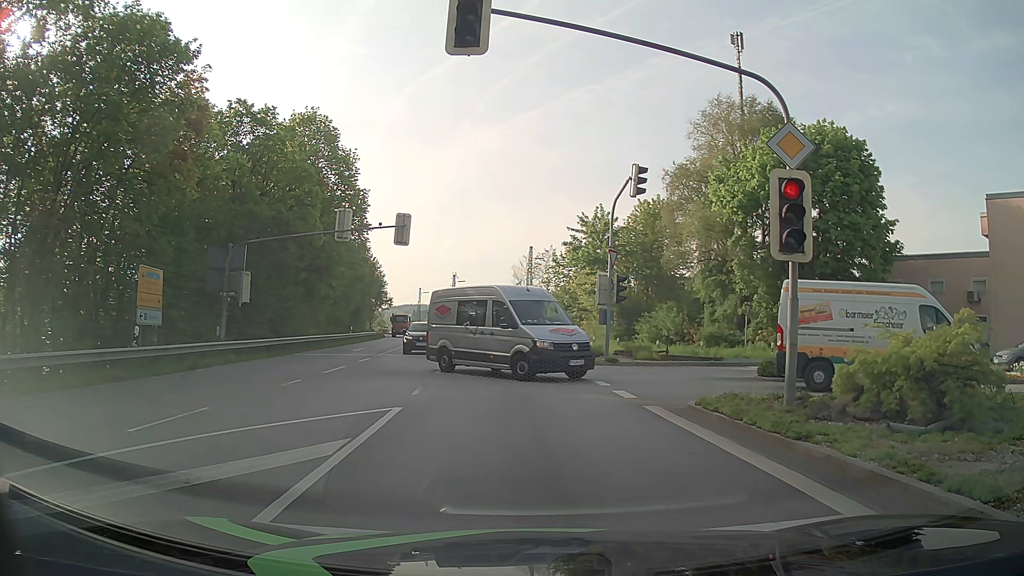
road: primary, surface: asphalt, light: Day
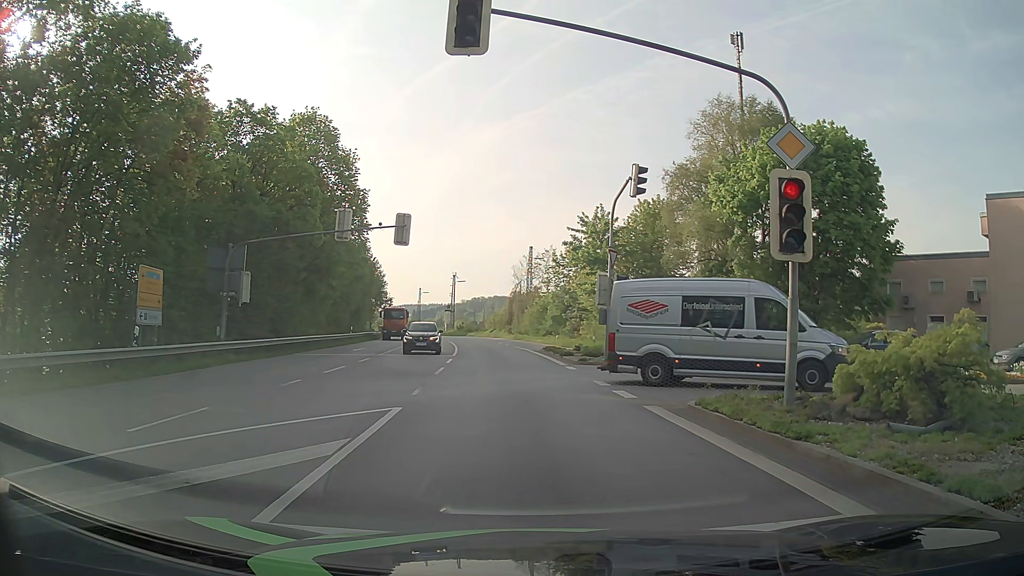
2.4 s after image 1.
(0.0, 0.0) m; 0°
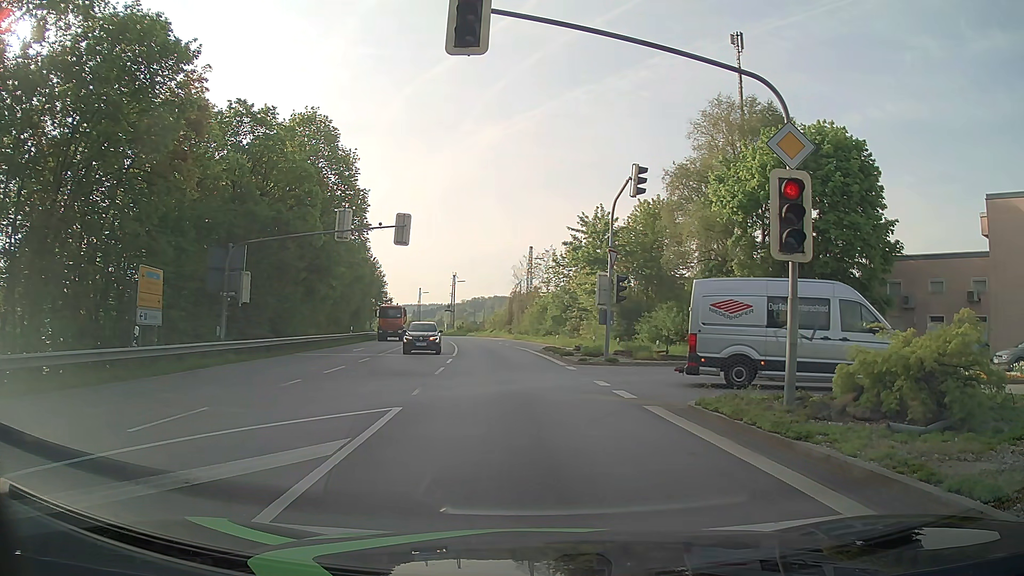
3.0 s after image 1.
(0.0, 0.0) m; 0°
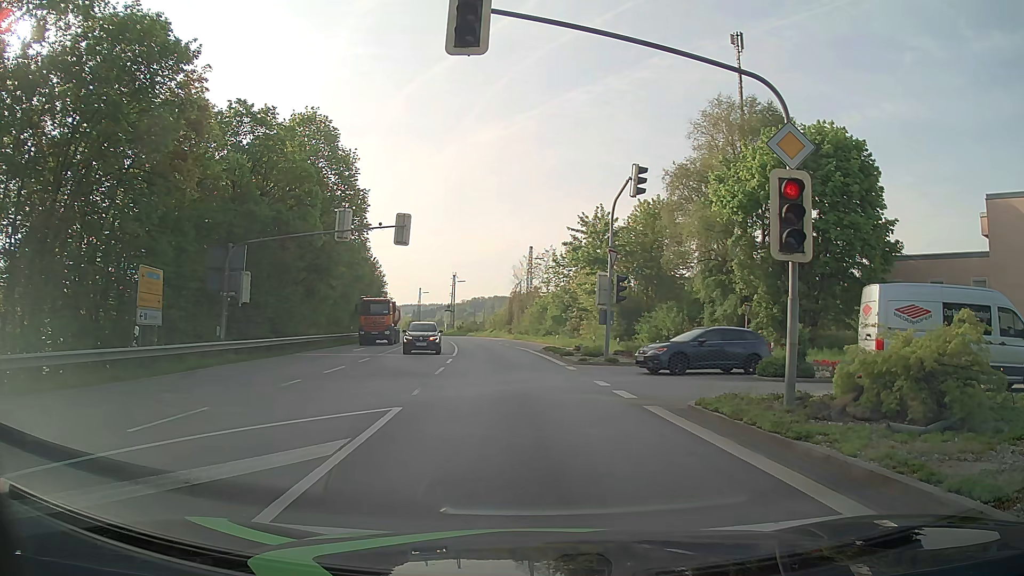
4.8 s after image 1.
(0.0, 0.0) m; 0°
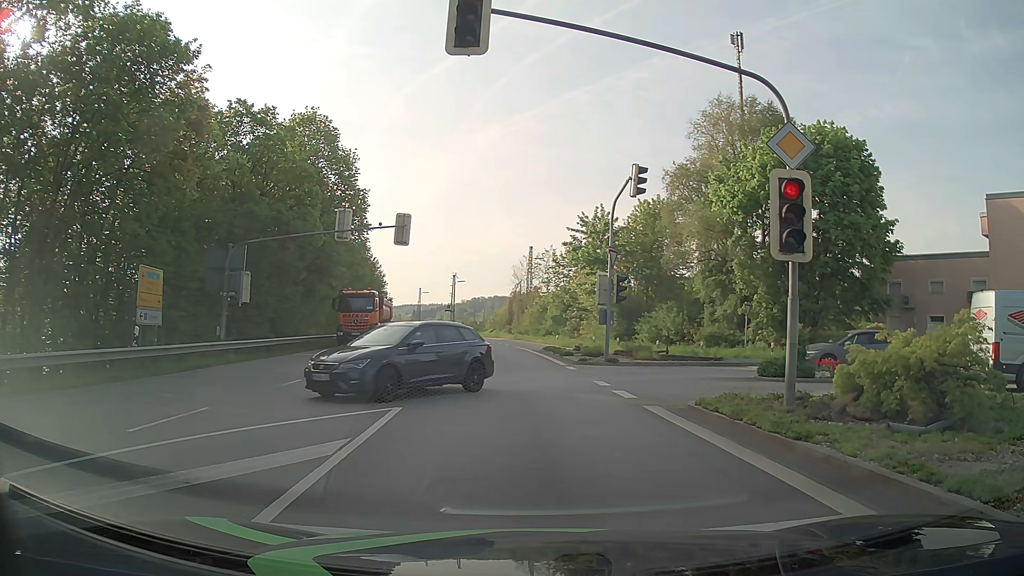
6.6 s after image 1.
(0.0, 0.0) m; 0°
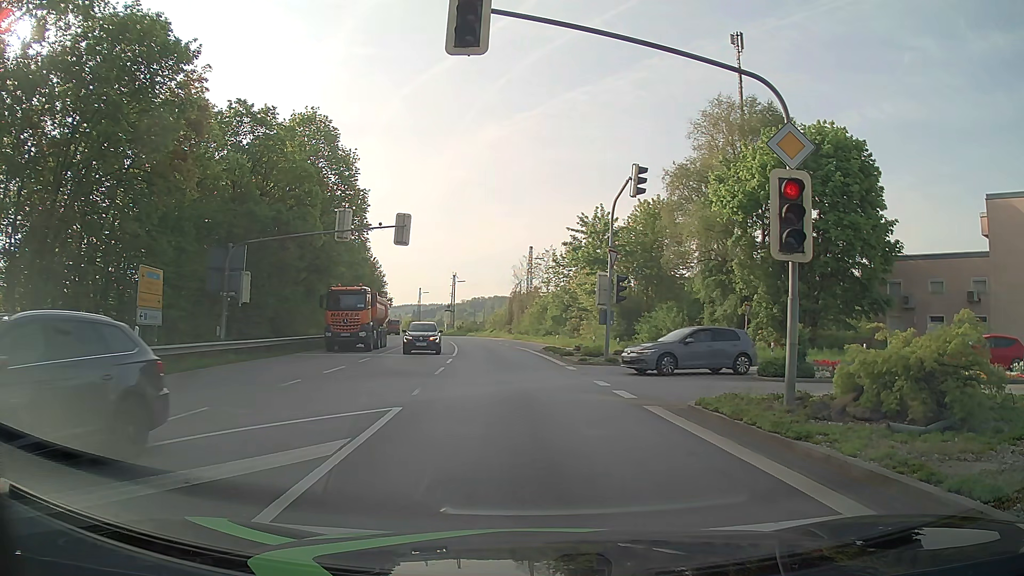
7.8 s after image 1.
(0.0, 0.0) m; 0°
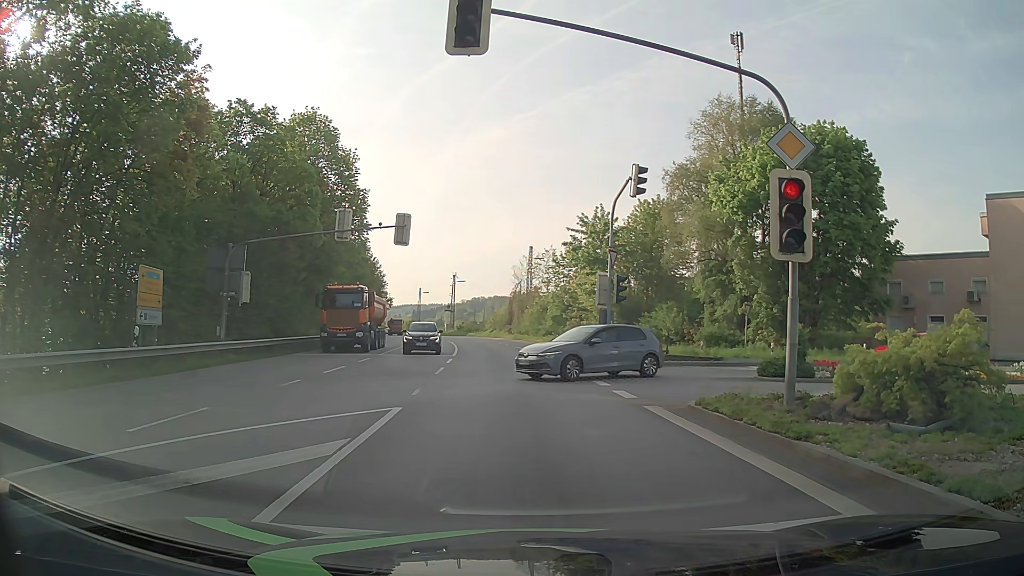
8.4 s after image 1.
(0.0, 0.0) m; 0°
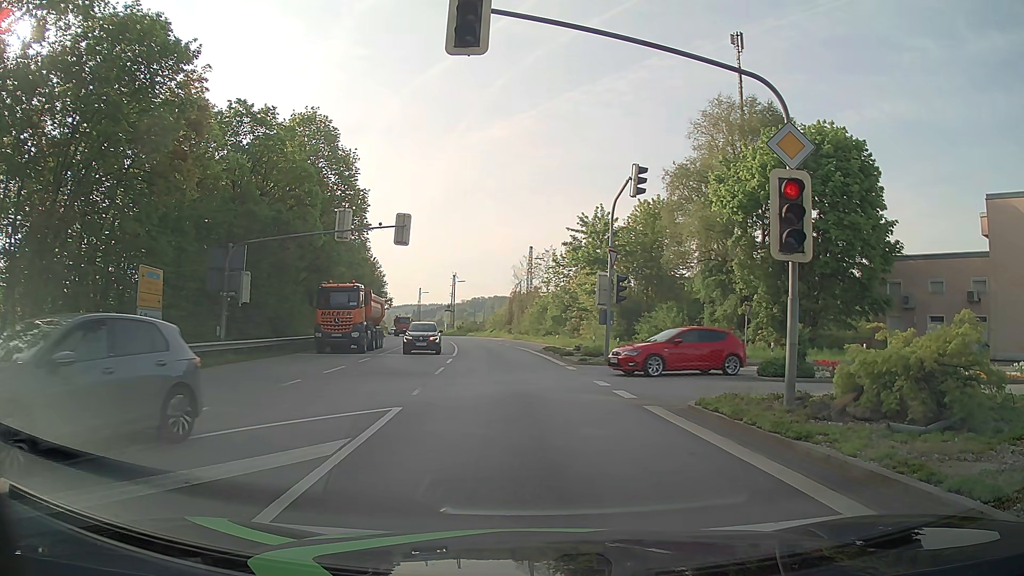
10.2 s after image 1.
(0.0, 0.0) m; 0°
(-1, +10) (-1, +20) (-3, +30) (-4, +40) (-5, +50) (-7, +60) (-9, +69) (-11, +79) (-14, +89) (-16, +98) m
